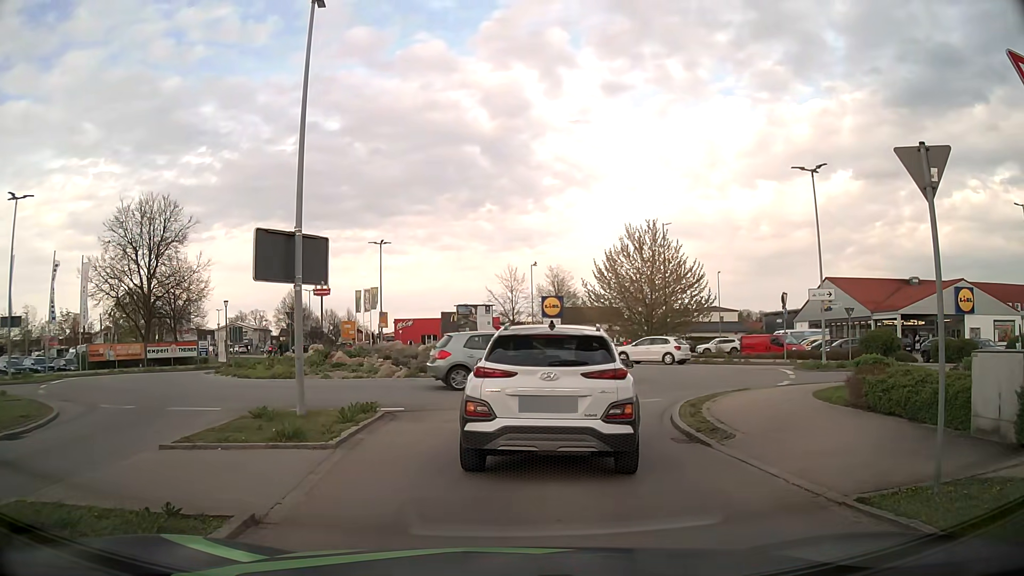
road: tertiary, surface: asphalt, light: Day
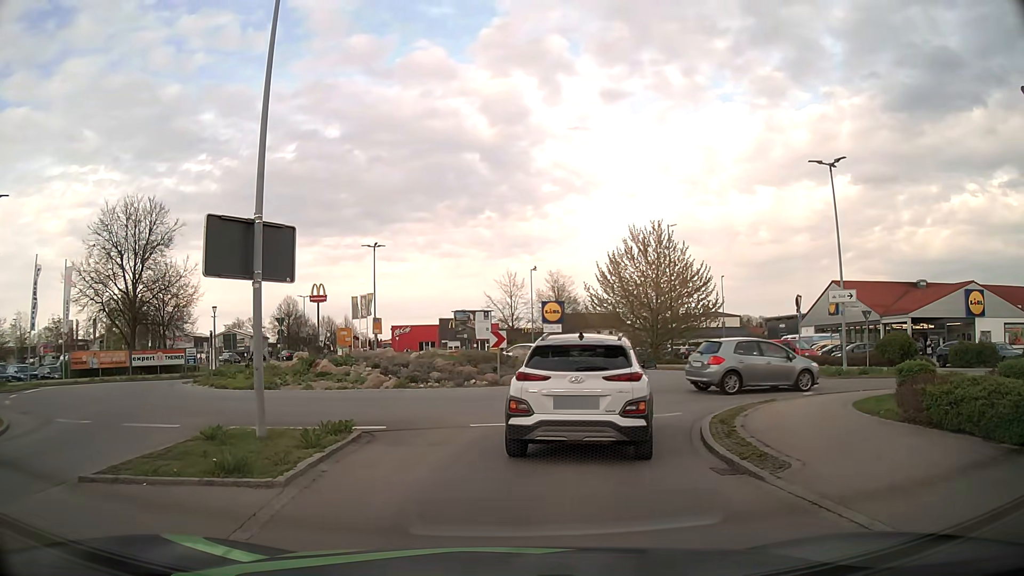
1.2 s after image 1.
(0.0, +2.0) m; 0°
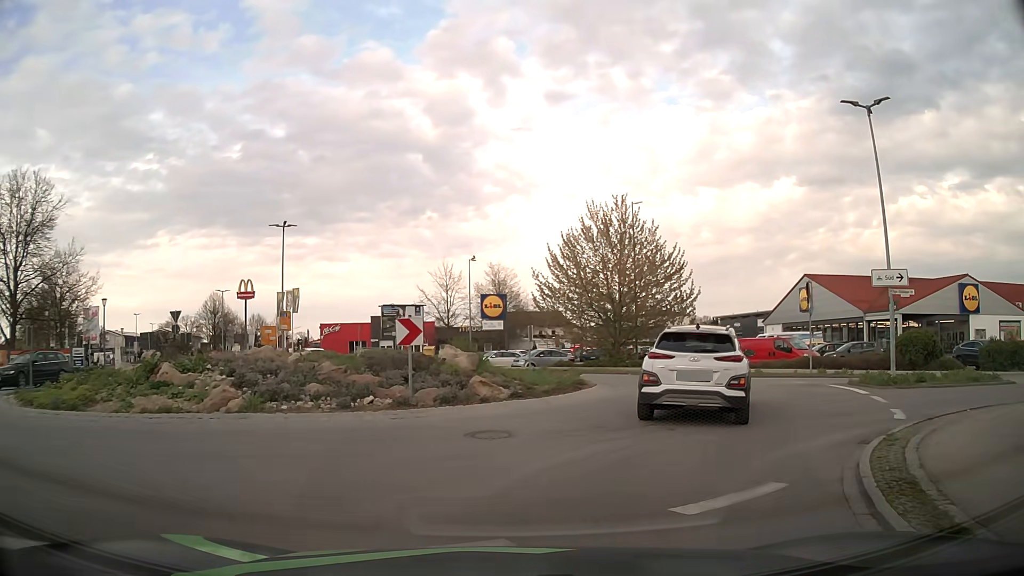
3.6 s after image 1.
(+0.3, +8.0) m; +6°
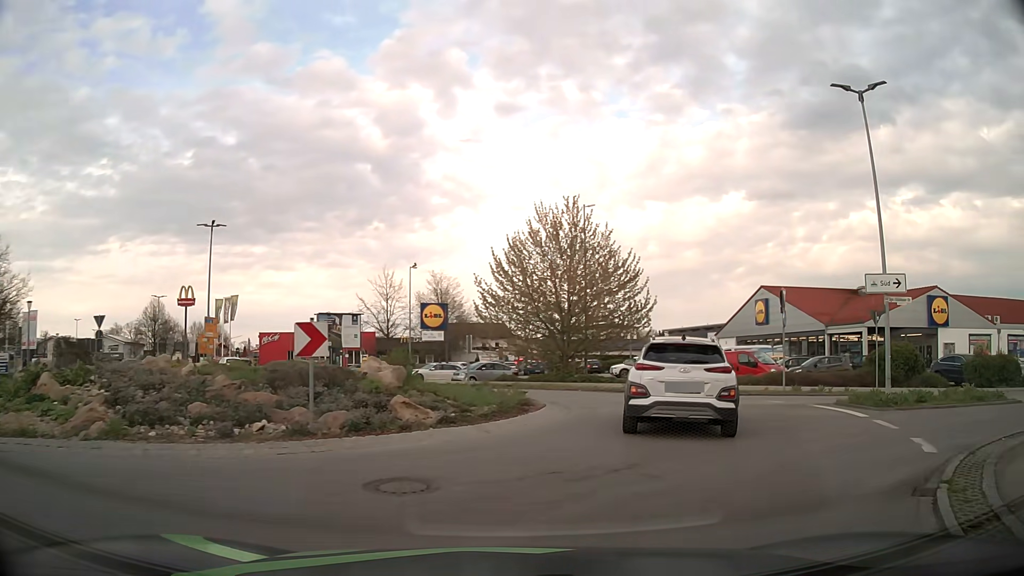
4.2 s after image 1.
(+0.1, +2.9) m; +4°
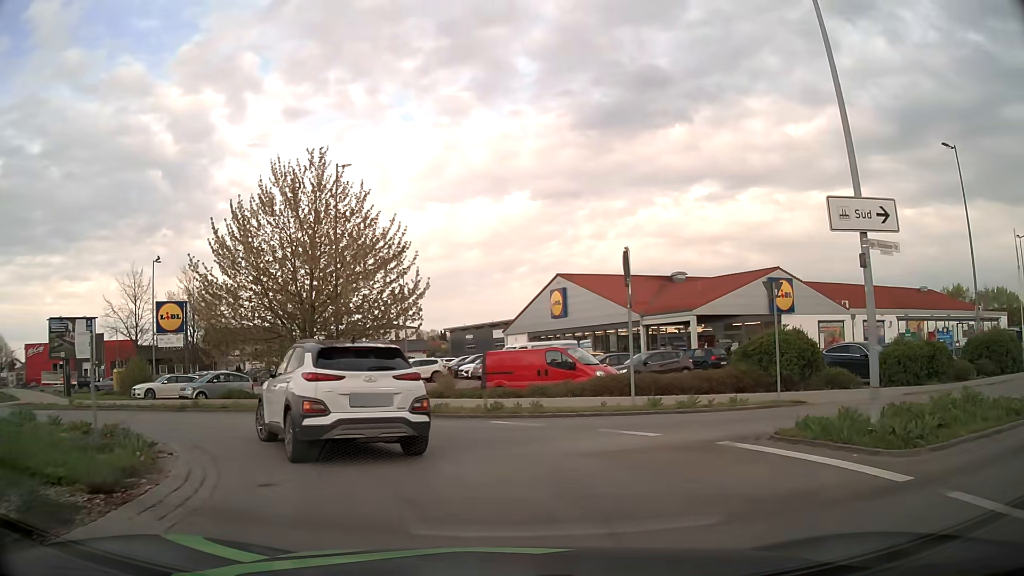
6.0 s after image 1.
(+1.8, +8.8) m; +20°
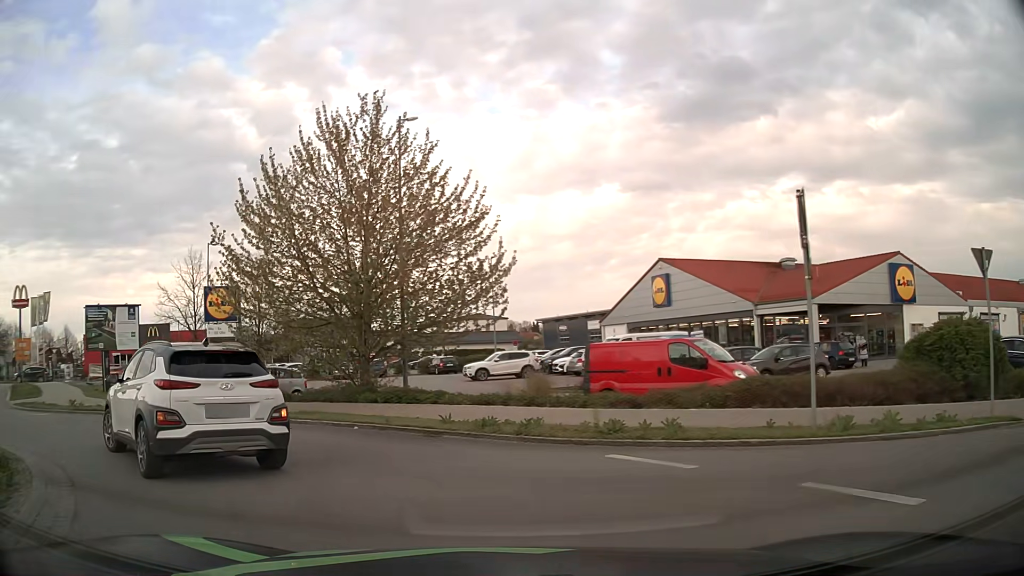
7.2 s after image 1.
(-0.3, +5.3) m; -9°
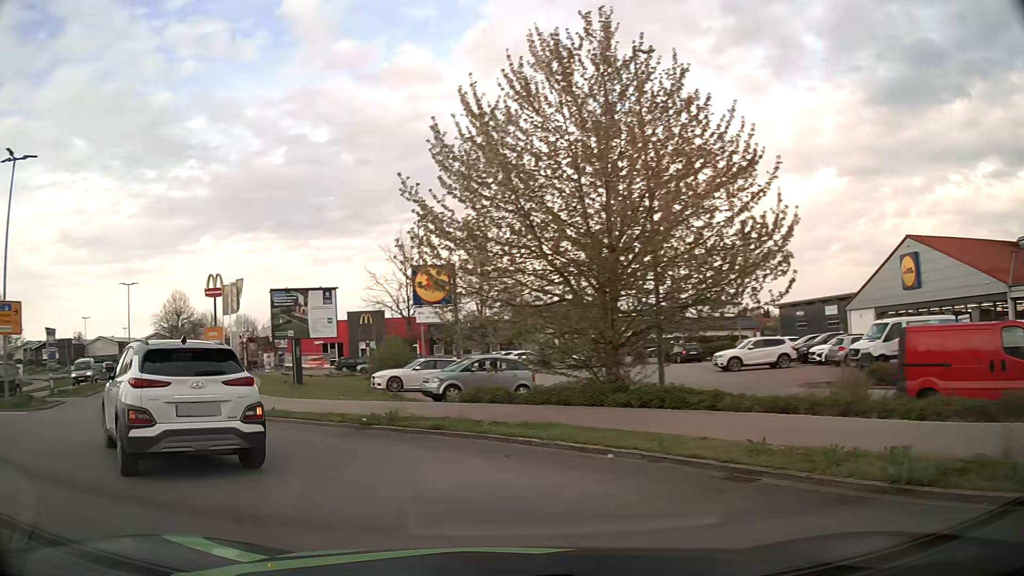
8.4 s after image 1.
(-0.8, +4.9) m; -21°
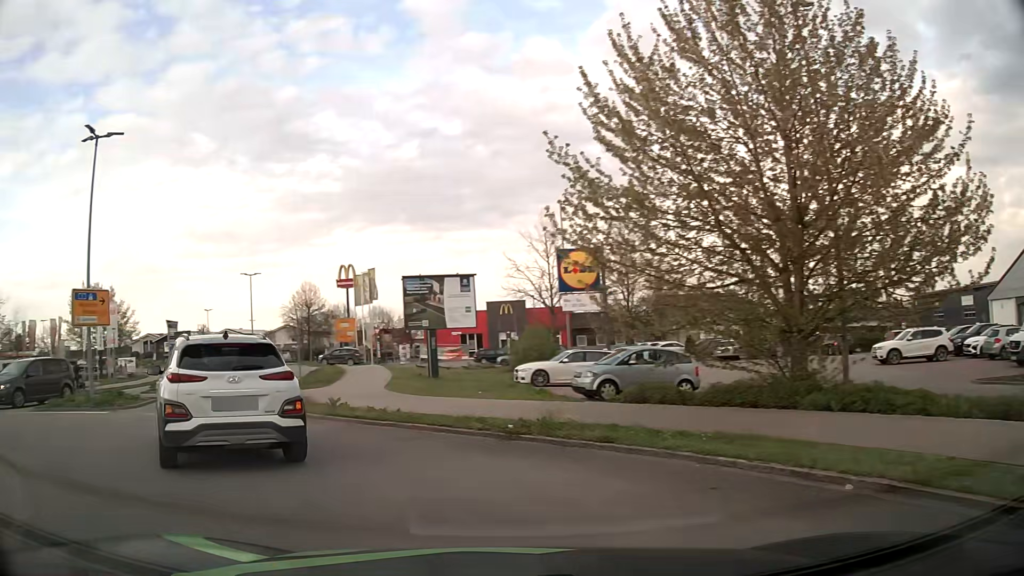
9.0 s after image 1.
(-0.2, +2.6) m; -11°
